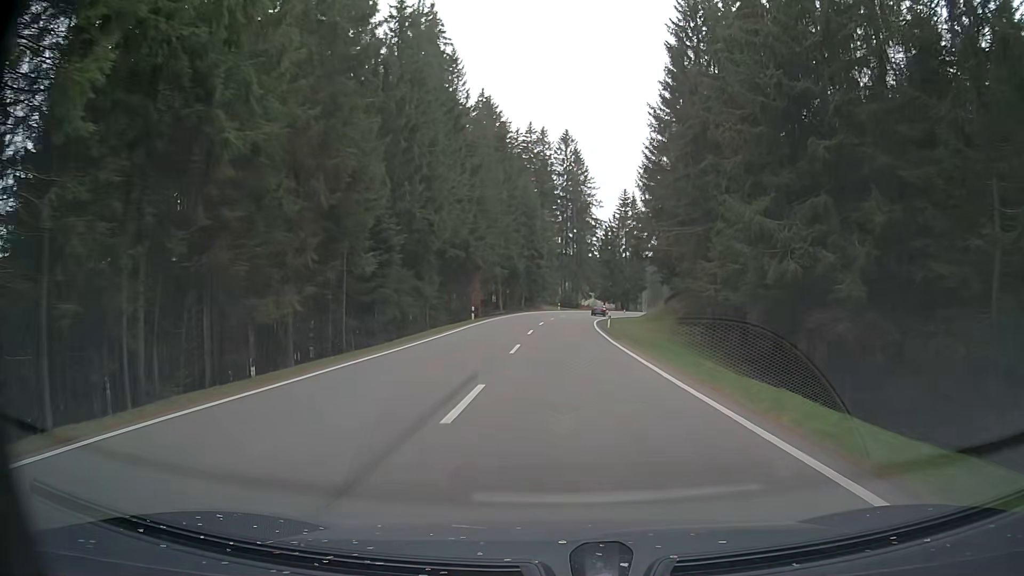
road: primary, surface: asphalt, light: Day
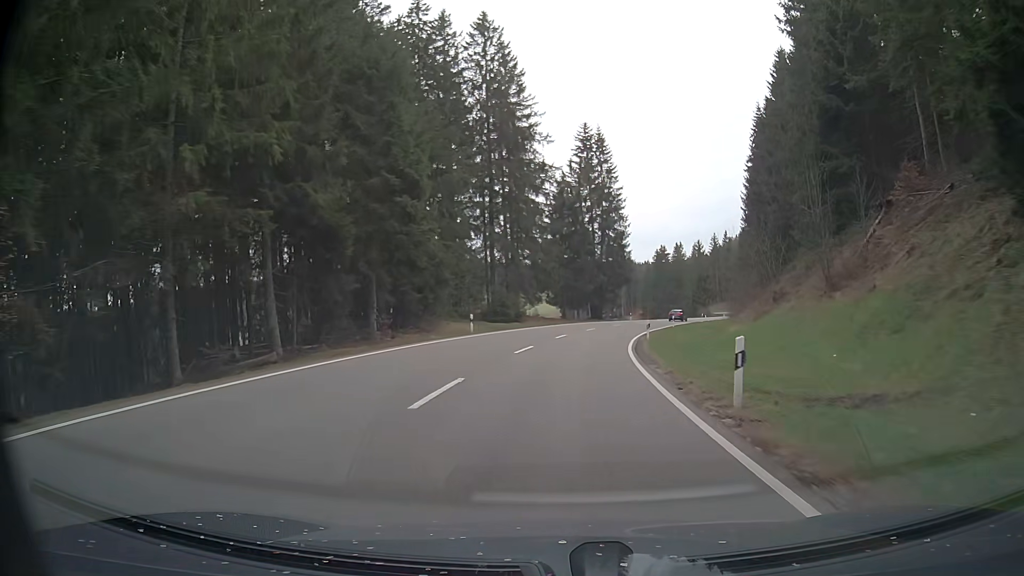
(+2.4, +59.0) m; +5°
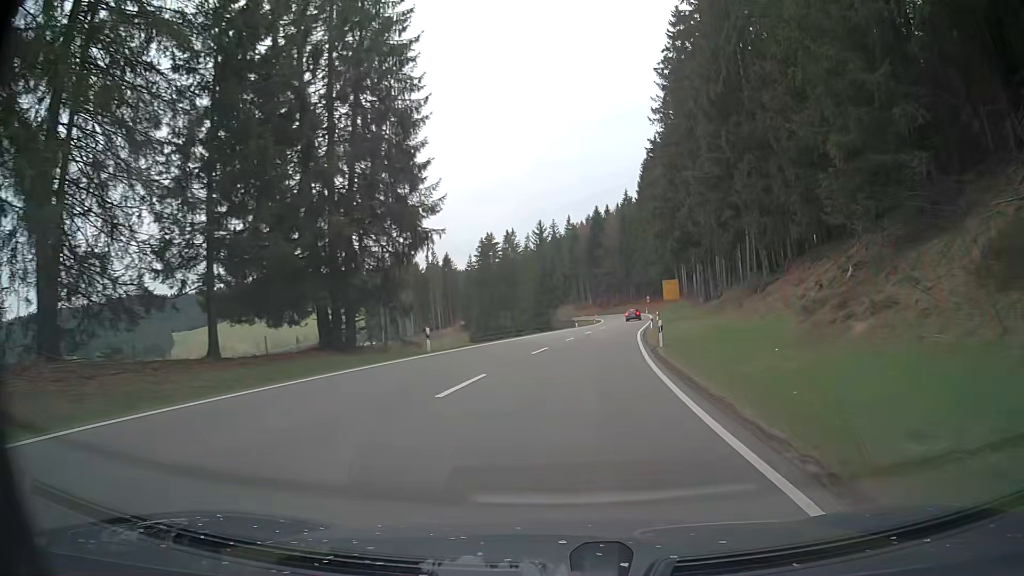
(+7.8, +57.3) m; +16°
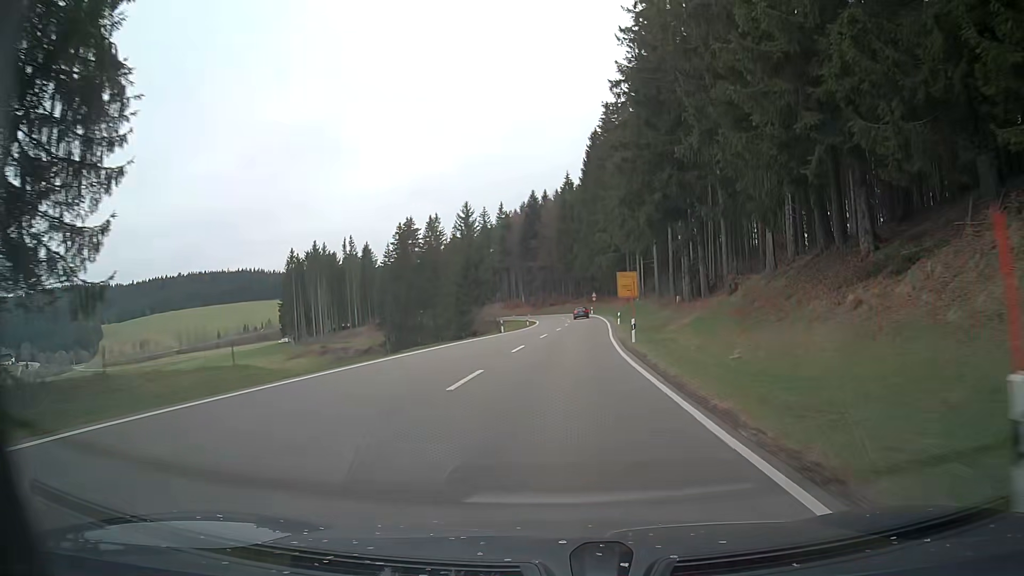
(+1.0, +23.0) m; +5°
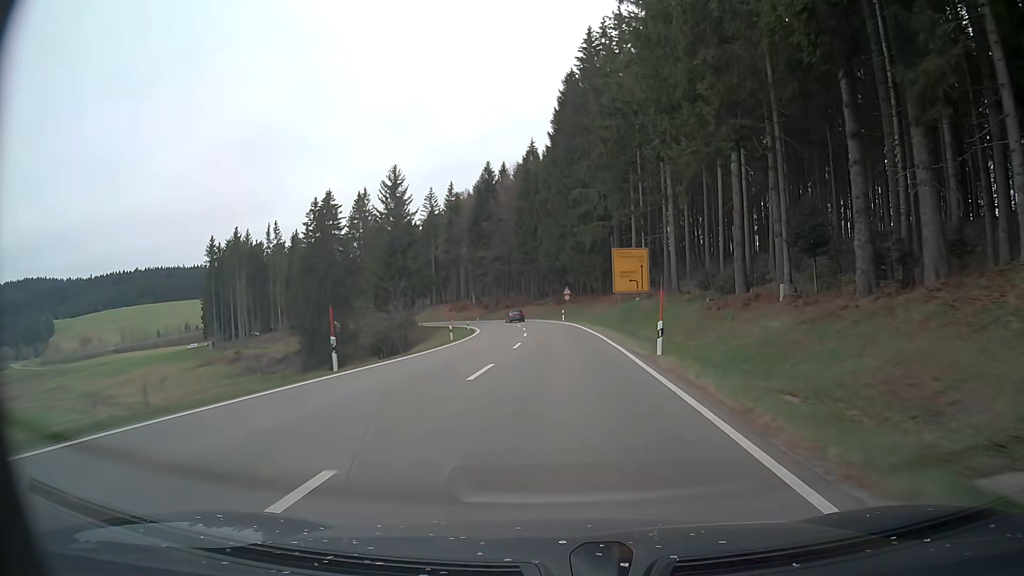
(+1.2, +34.1) m; +3°
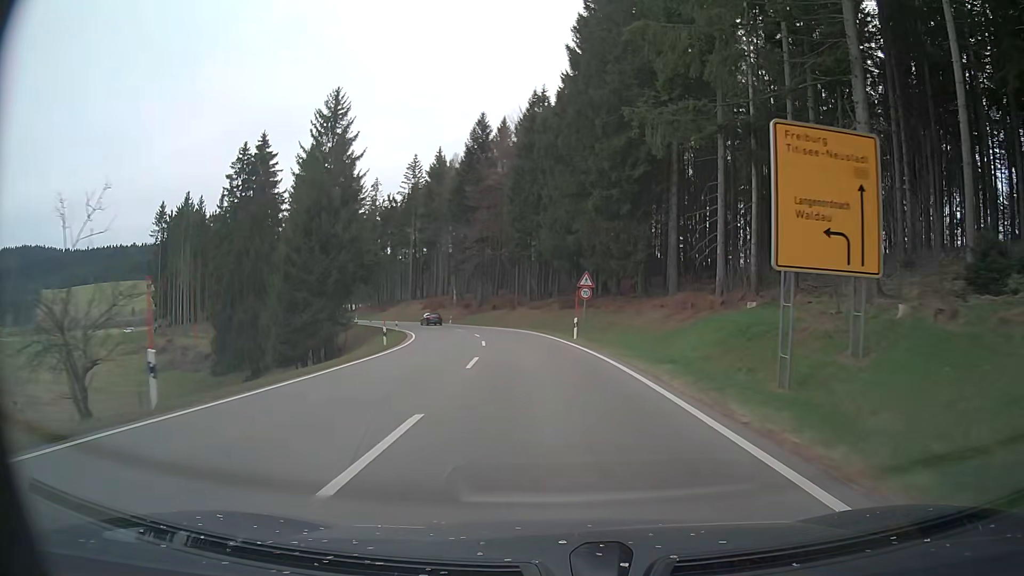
(+0.2, +32.5) m; 0°
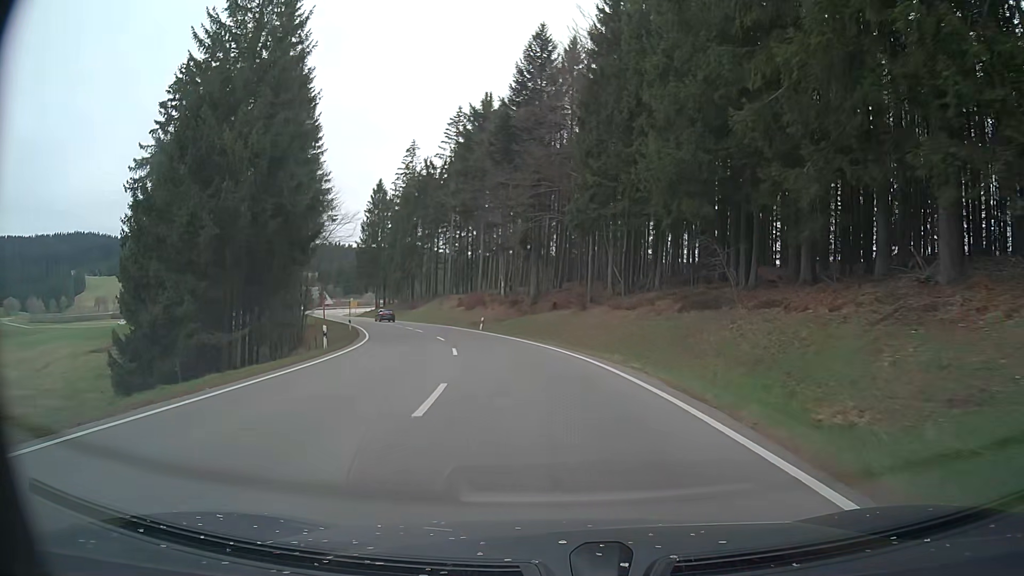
(-1.6, +31.2) m; -7°
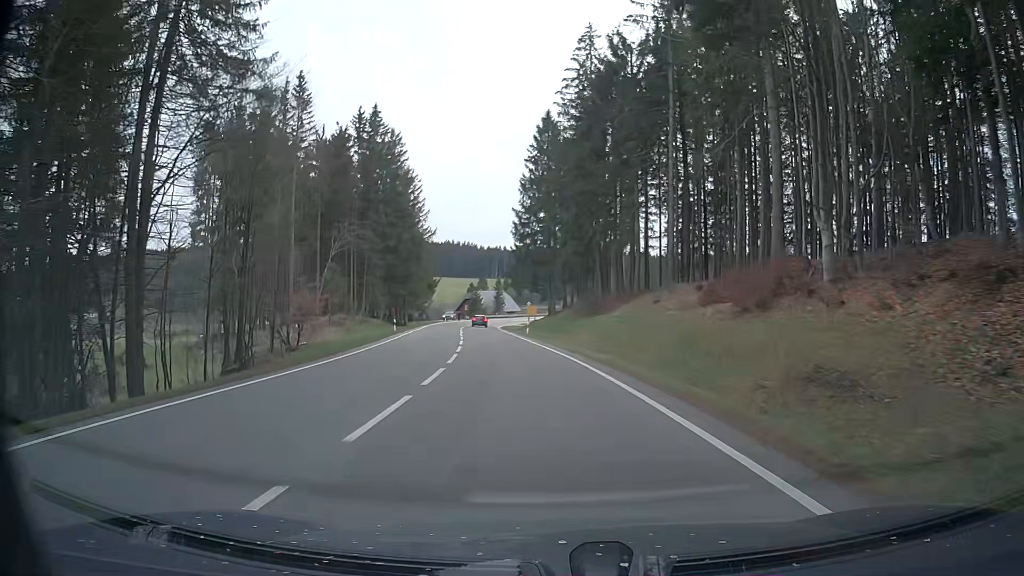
(-7.6, +50.6) m; -17°
(0, +10) (-1, +20) (-2, +30) (-3, +40) (-5, +50) (-6, +60) (-7, +70) (-8, +80) (-9, +90) (-9, +100) m
